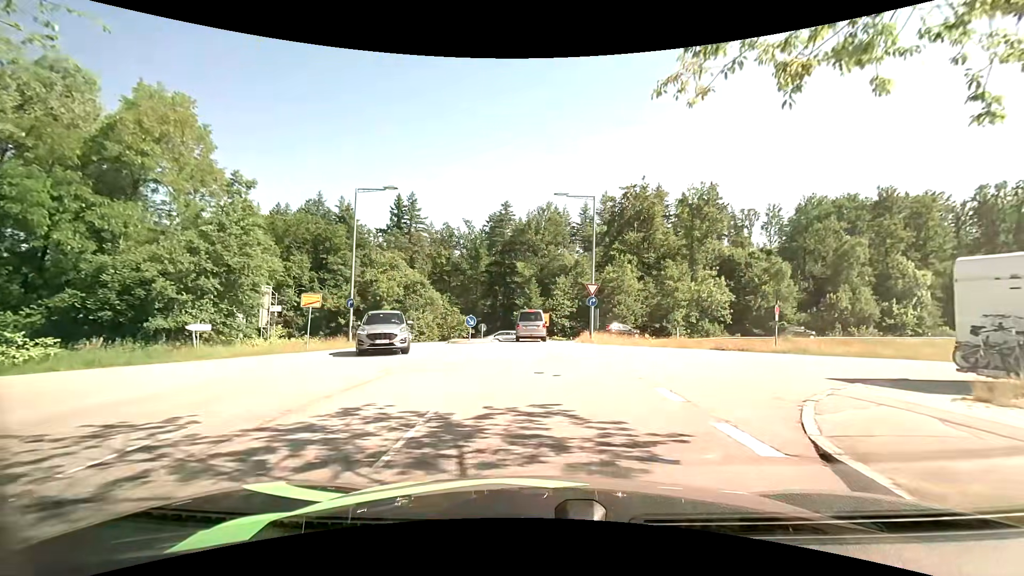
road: residential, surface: asphalt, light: Day
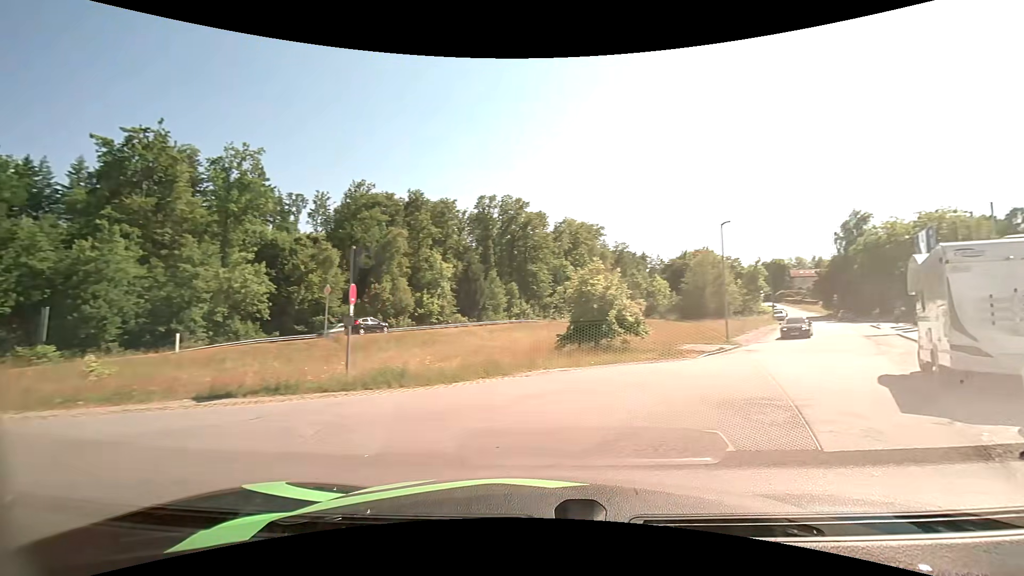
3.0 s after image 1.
(+3.7, +13.4) m; +50°
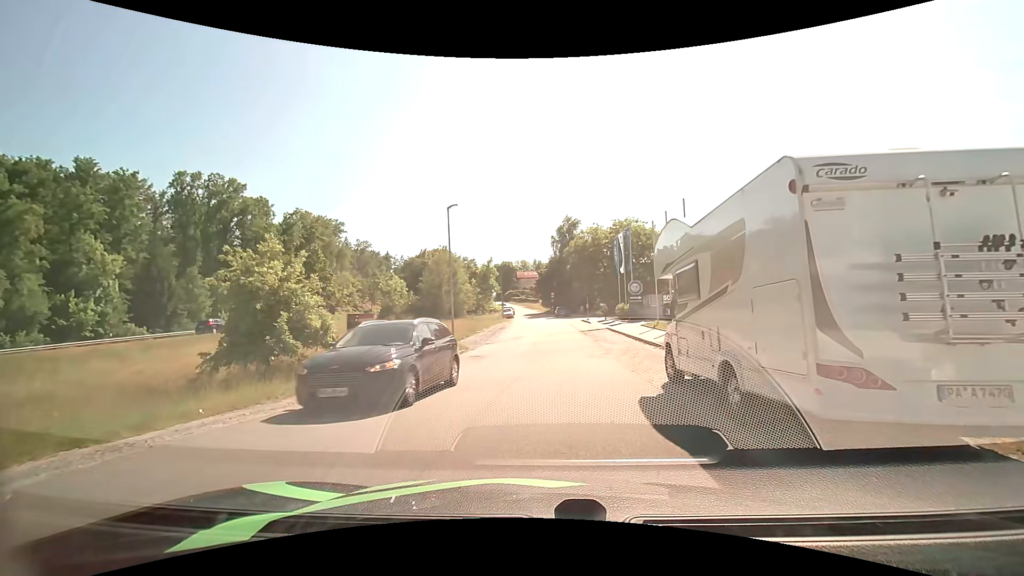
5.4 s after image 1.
(+2.2, +6.9) m; +28°
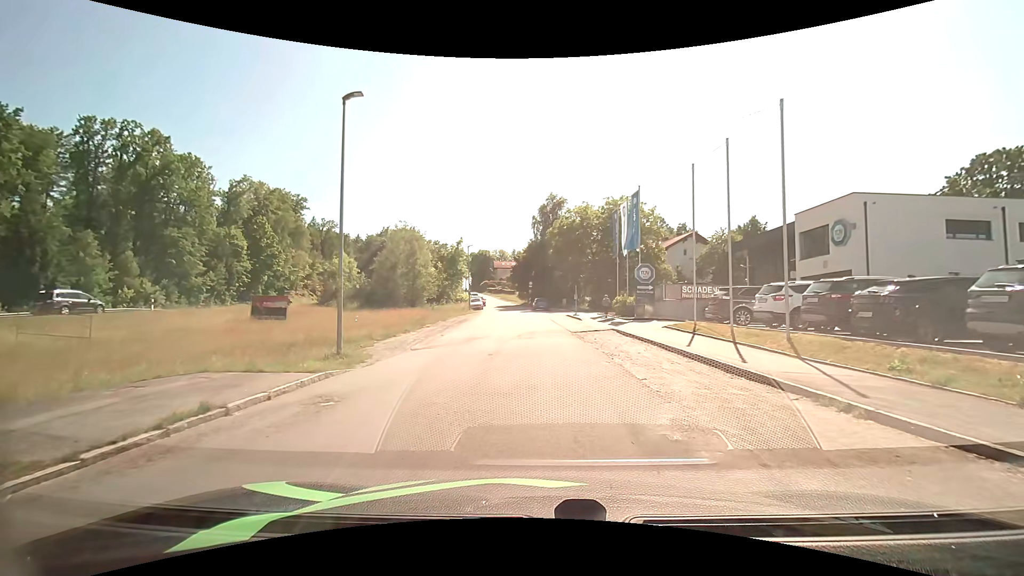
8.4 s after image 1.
(+0.1, +13.0) m; +1°
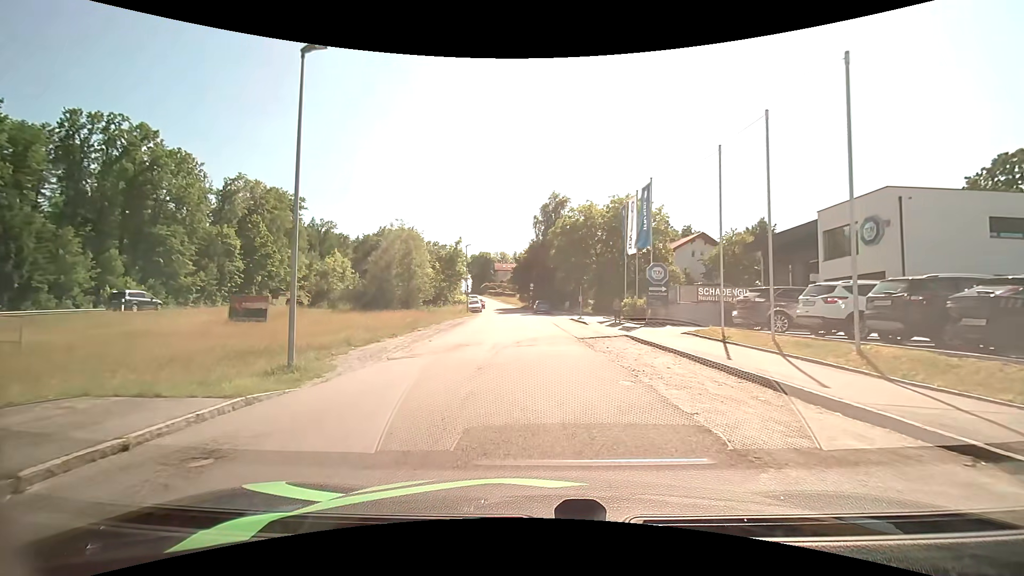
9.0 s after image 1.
(0.0, +2.9) m; +1°
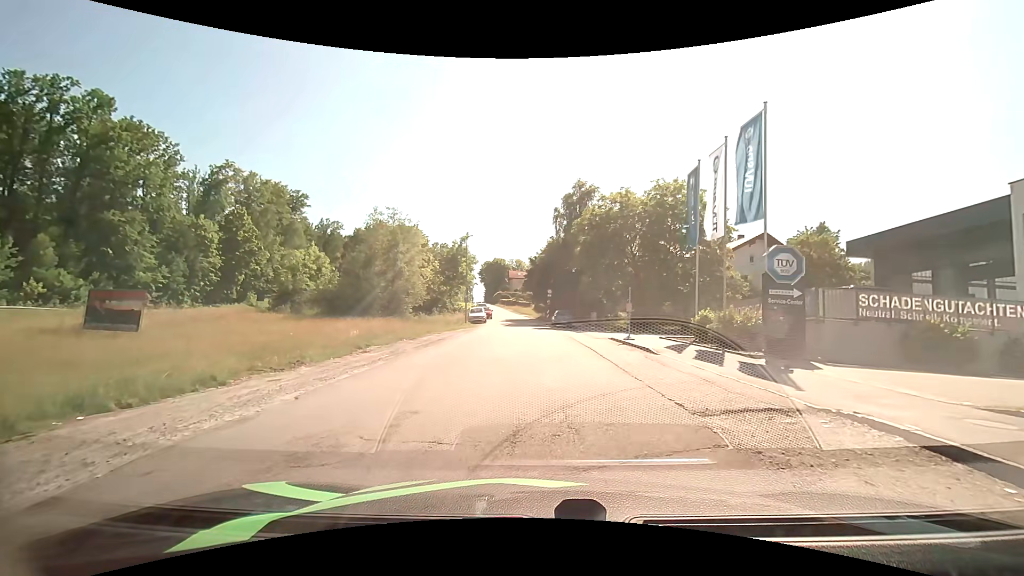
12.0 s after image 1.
(-0.3, +12.6) m; -2°
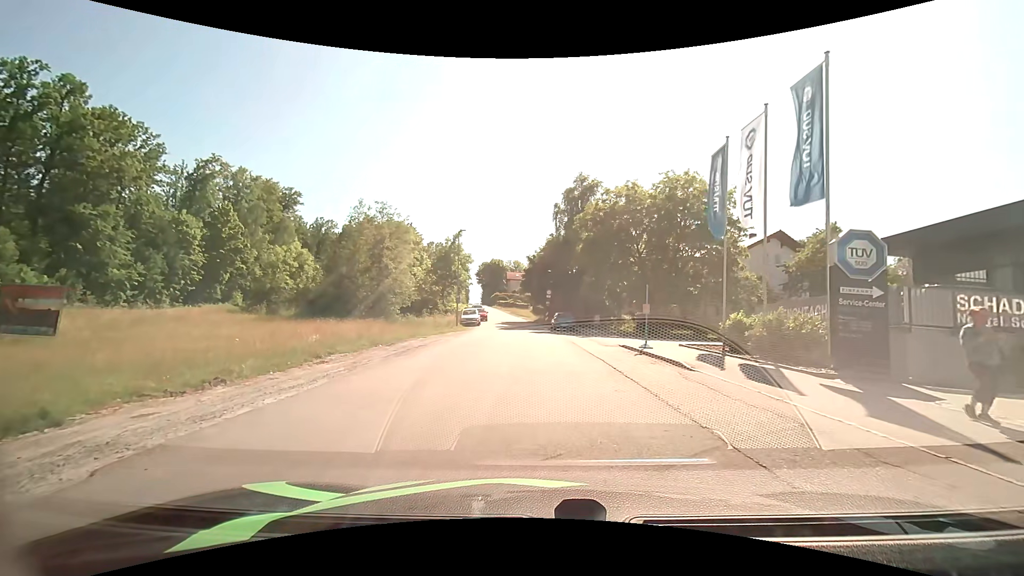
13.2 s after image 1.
(0.0, +3.7) m; +1°
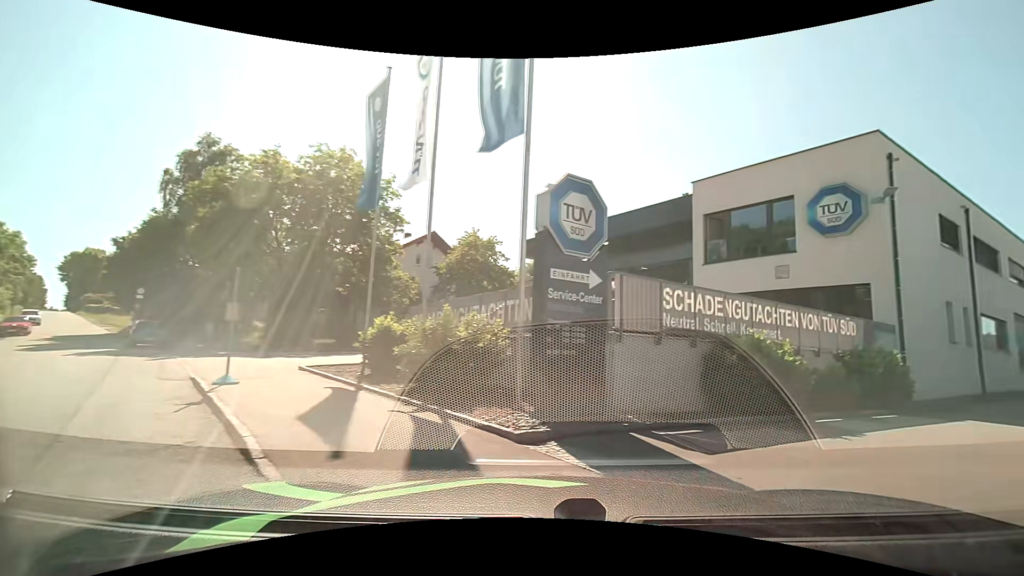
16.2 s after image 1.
(+1.6, +7.6) m; +39°
